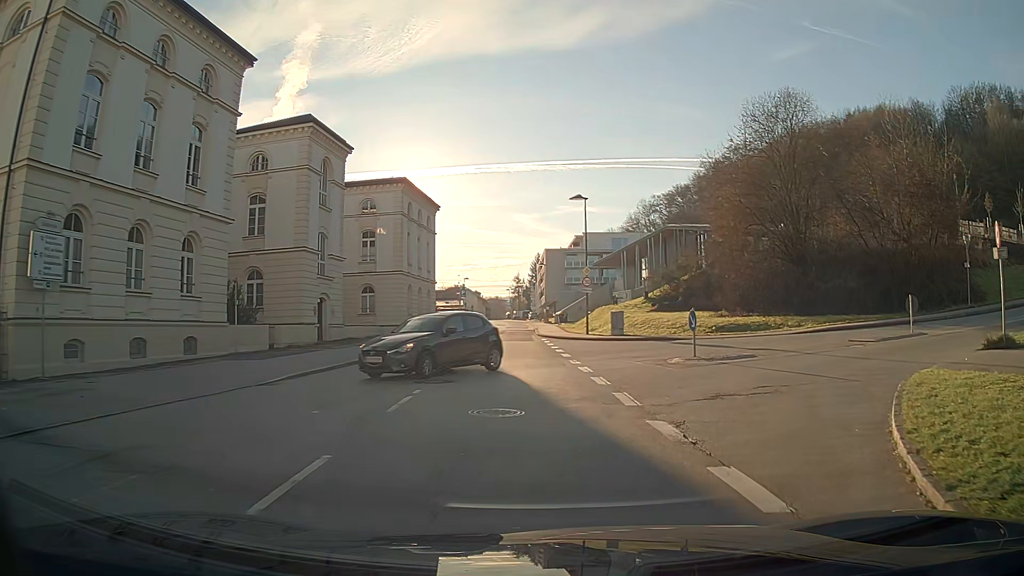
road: tertiary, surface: asphalt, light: Day
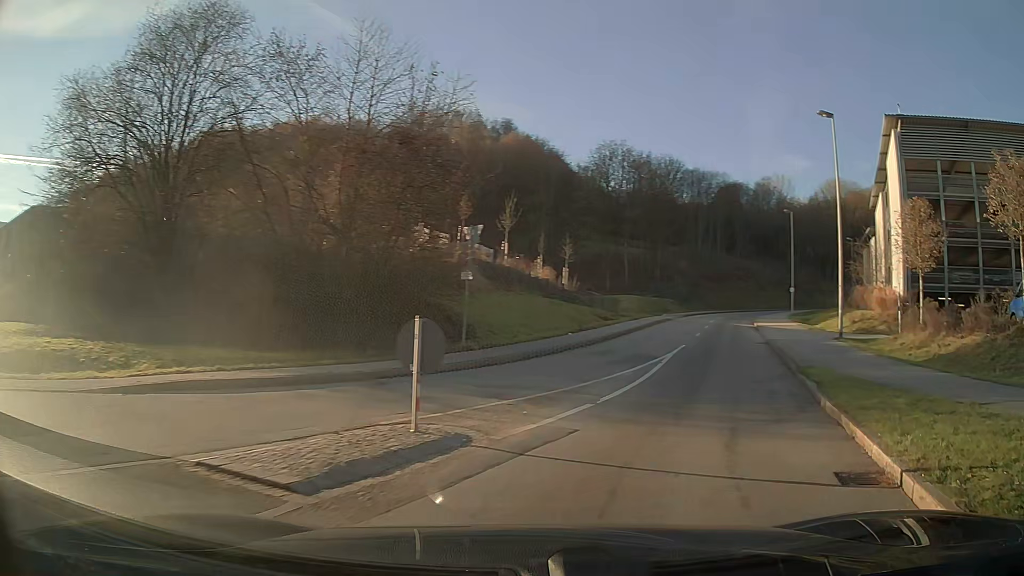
(+6.4, +14.3) m; +52°
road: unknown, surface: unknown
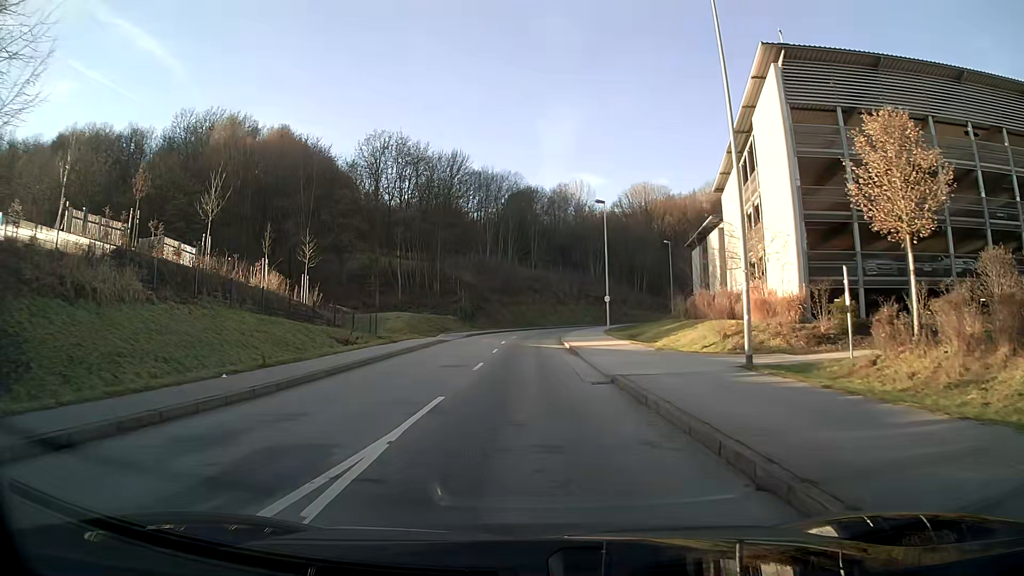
(+2.6, +13.8) m; +14°
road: tertiary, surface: asphalt
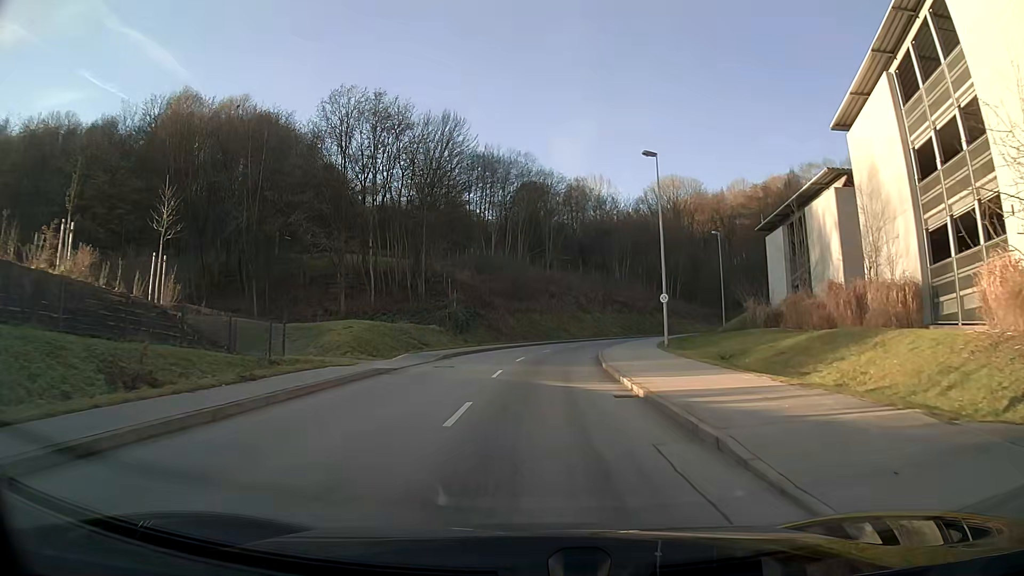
(-0.2, +18.2) m; -1°
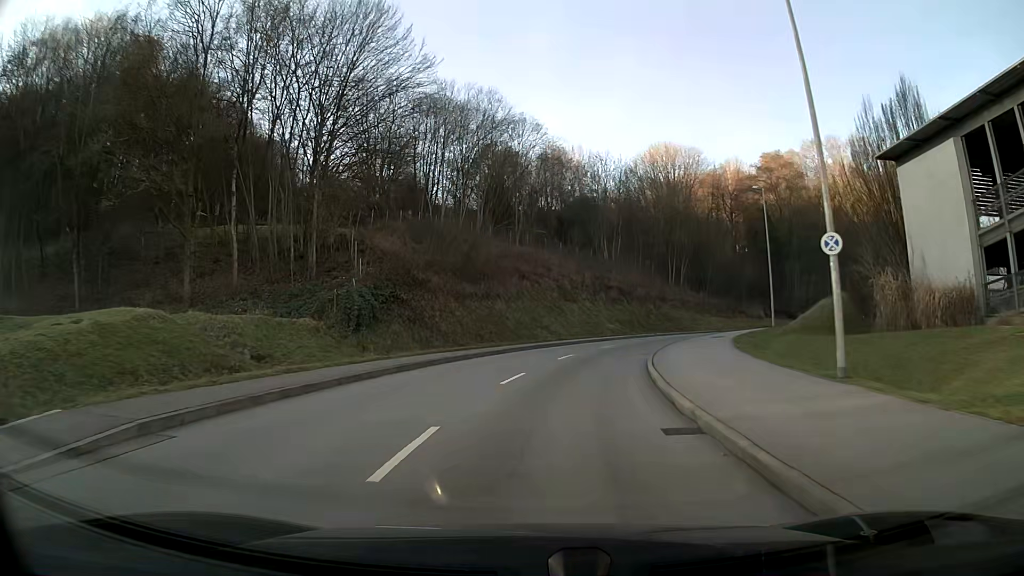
(+0.4, +21.9) m; +3°
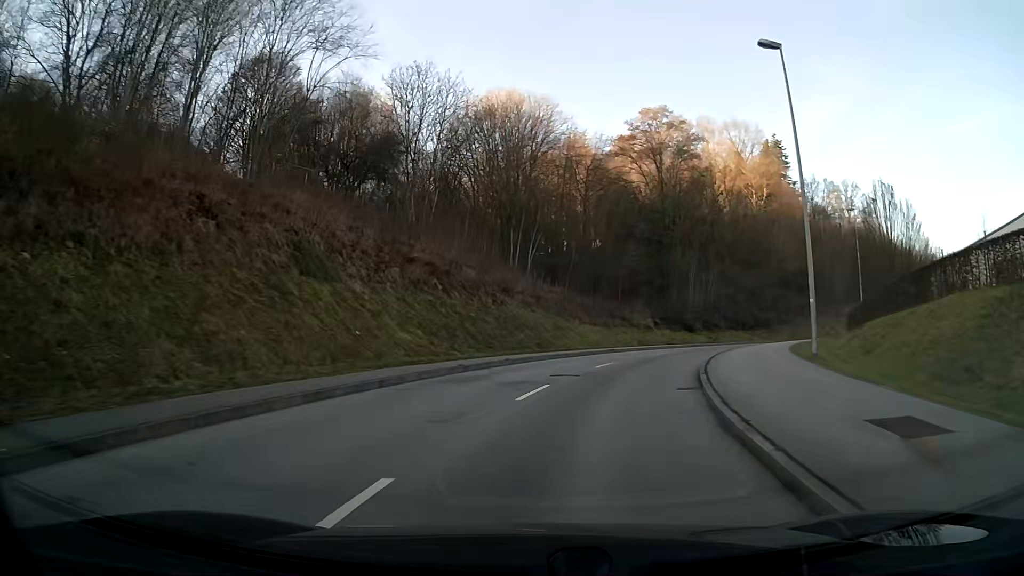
(+3.8, +29.2) m; +17°
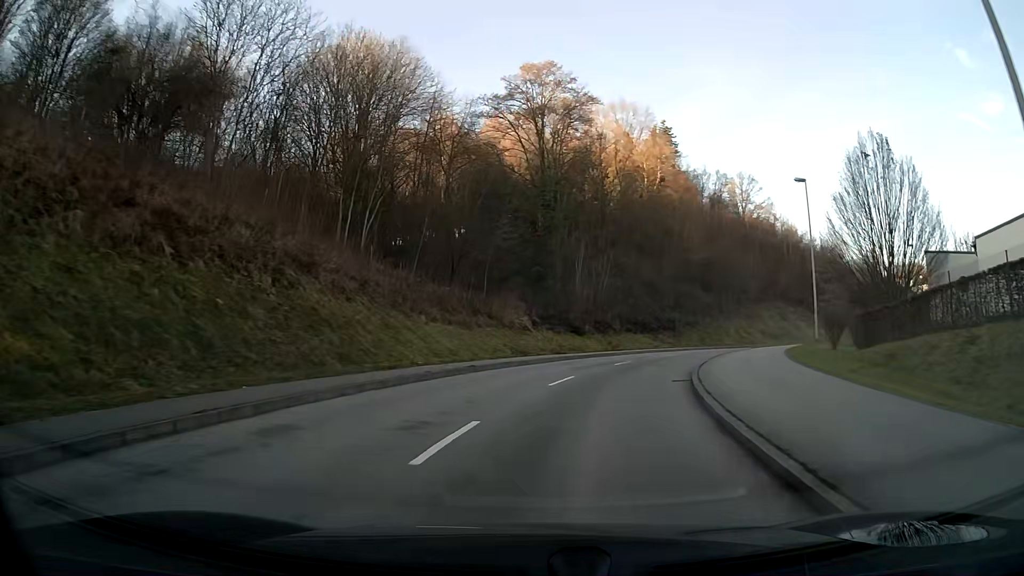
(+1.4, +14.2) m; +11°
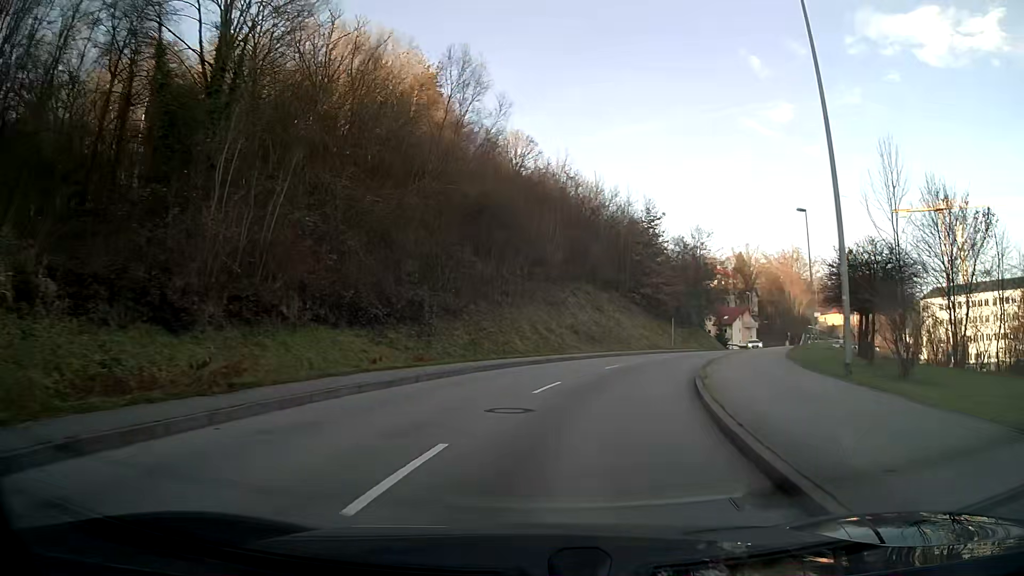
(+5.4, +27.8) m; +22°
(+1, +10) (+3, +20) (+6, +29) (+10, +38) (+14, +47) (+18, +56) (+22, +66) (+26, +75) (+28, +85) (+30, +95) m
